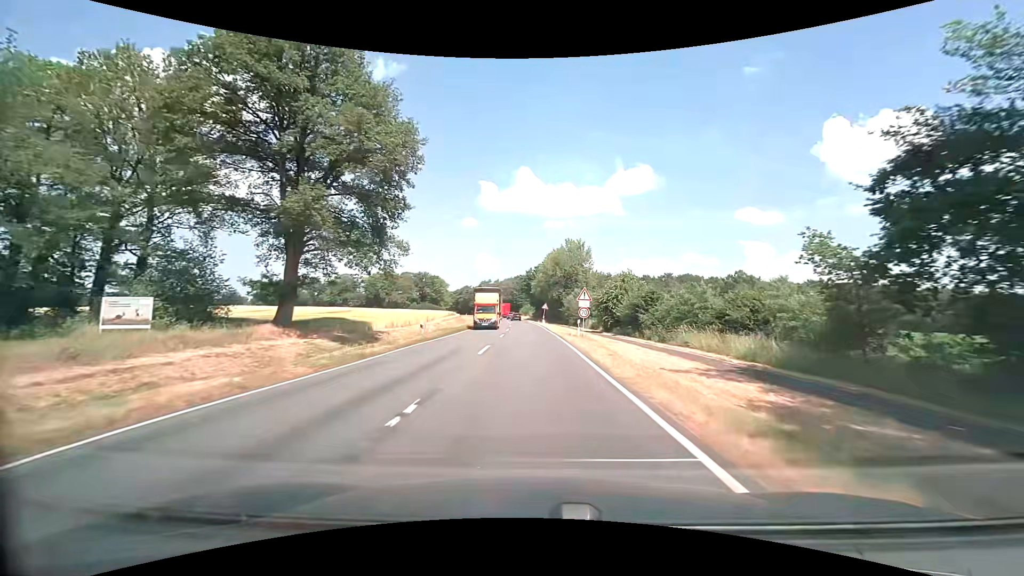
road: secondary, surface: asphalt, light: Day
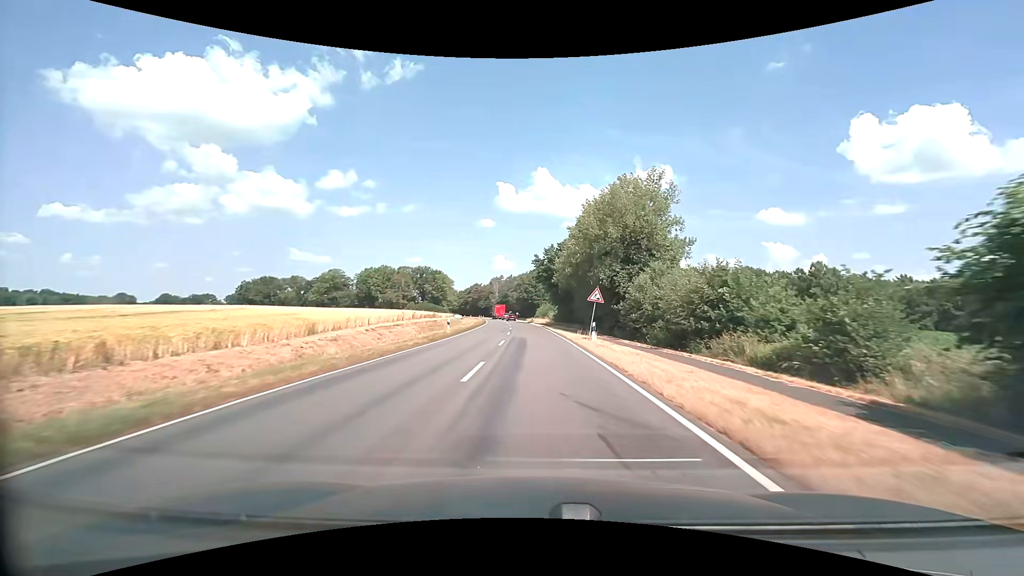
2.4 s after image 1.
(-0.7, +43.1) m; -2°
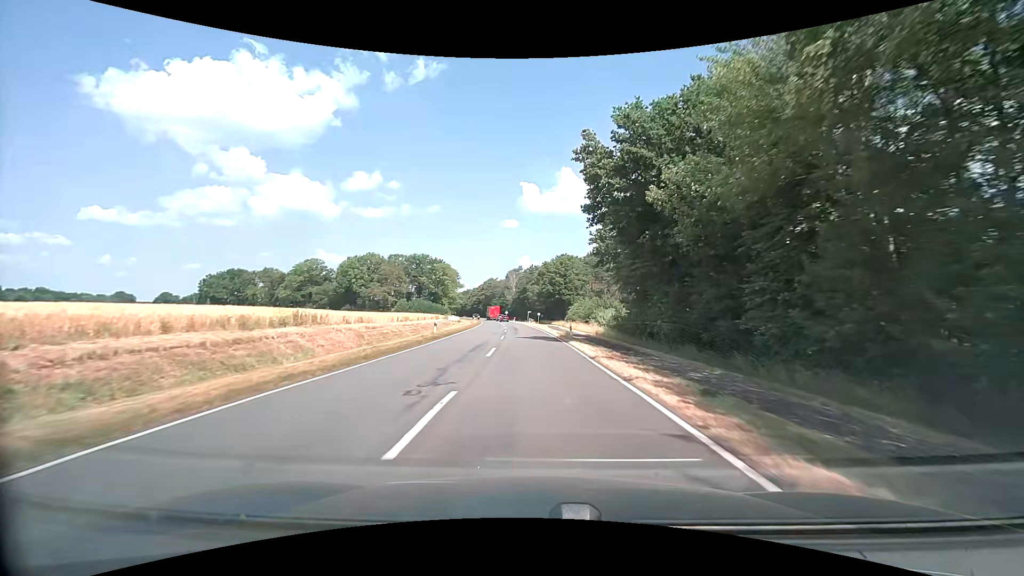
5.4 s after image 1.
(-1.0, +53.9) m; -3°
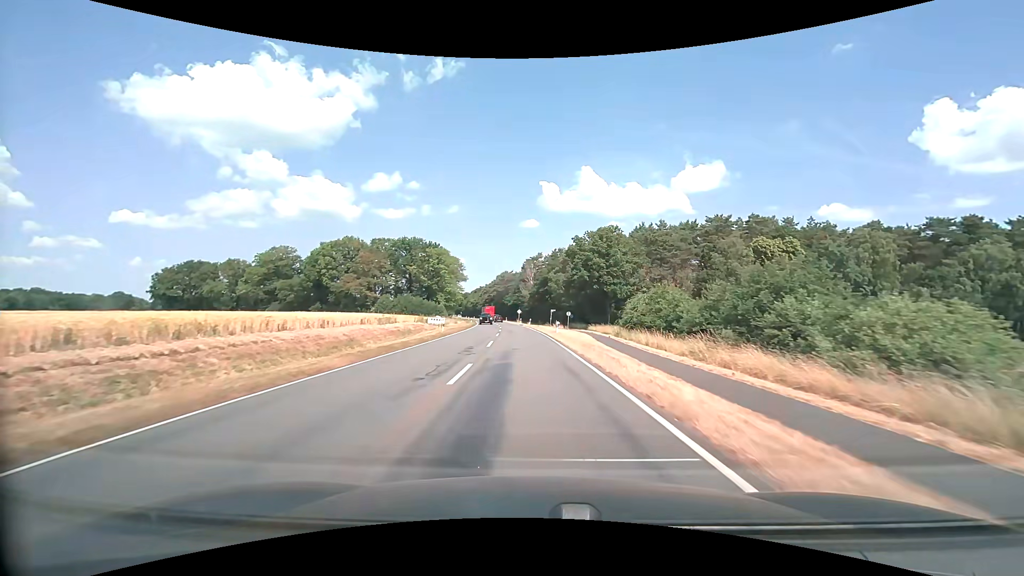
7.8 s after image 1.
(-0.9, +43.1) m; -2°
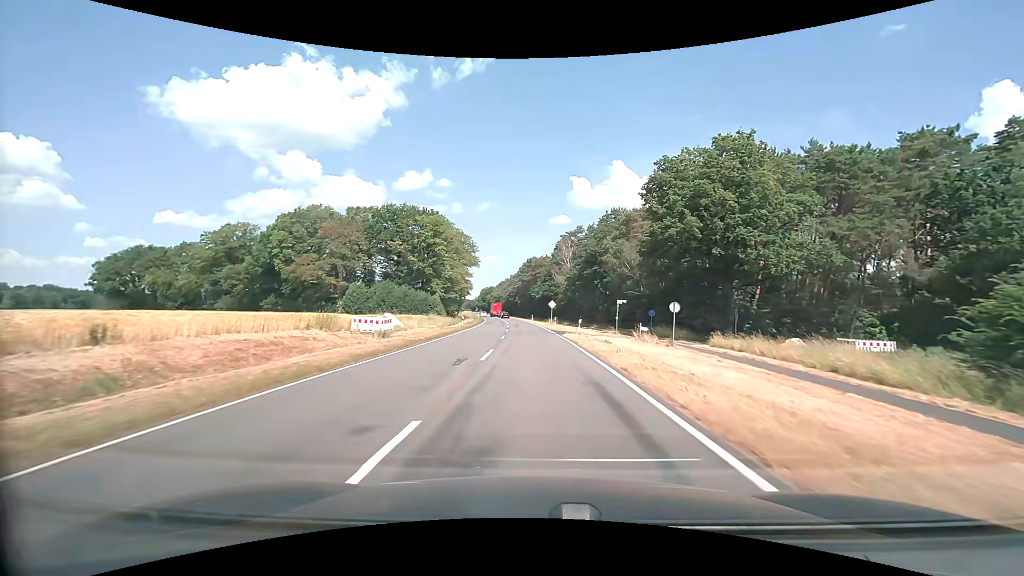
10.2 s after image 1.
(-1.4, +43.2) m; -4°
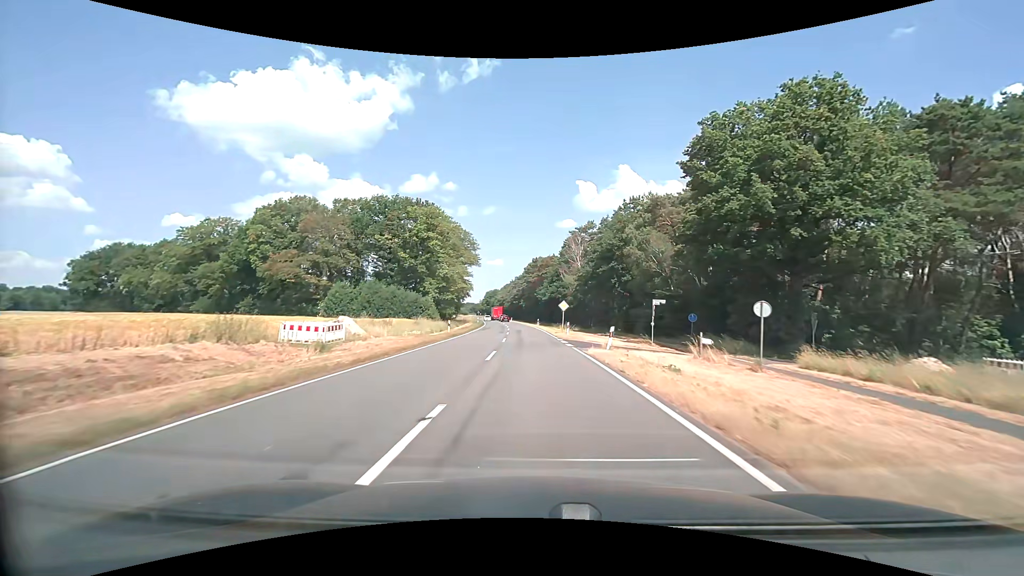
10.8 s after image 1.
(0.0, +10.8) m; -1°
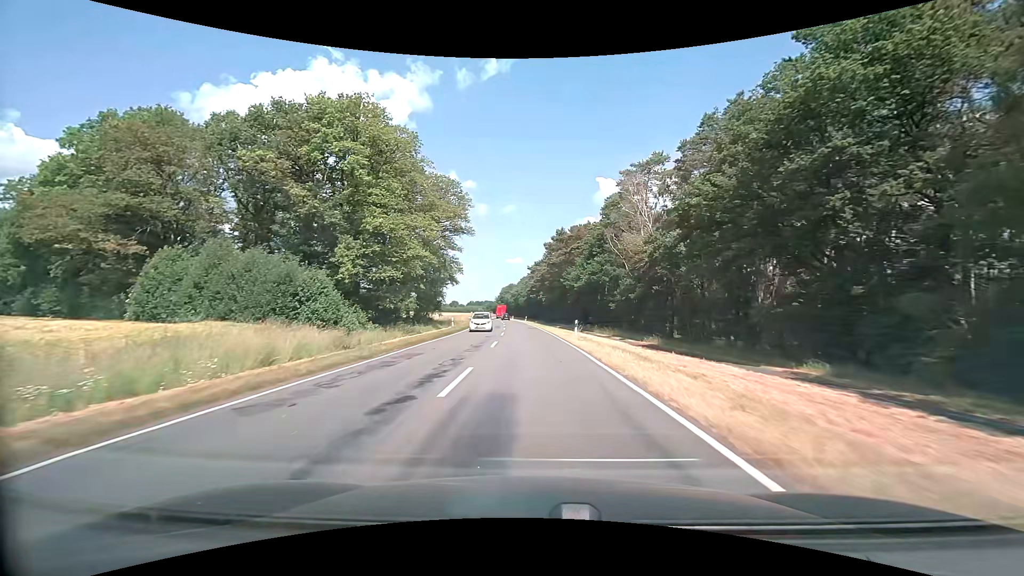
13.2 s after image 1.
(-0.8, +43.2) m; -2°
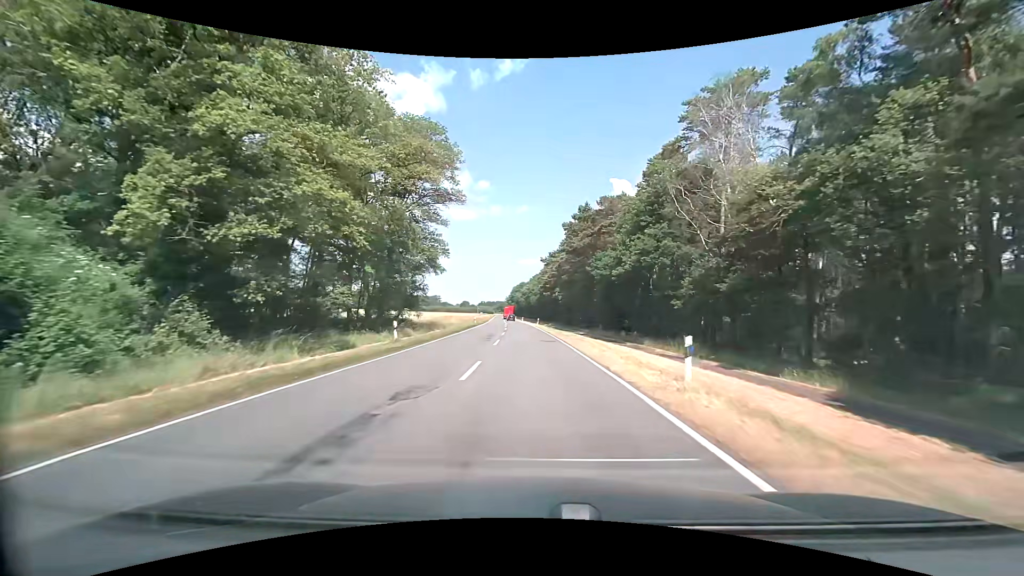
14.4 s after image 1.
(-0.3, +21.6) m; -2°
(0, +10) (0, +20) (0, +30) (-1, +40) (-1, +50) (-2, +60) (-2, +70) (-3, +80) (-4, +90) (-4, +100) m
